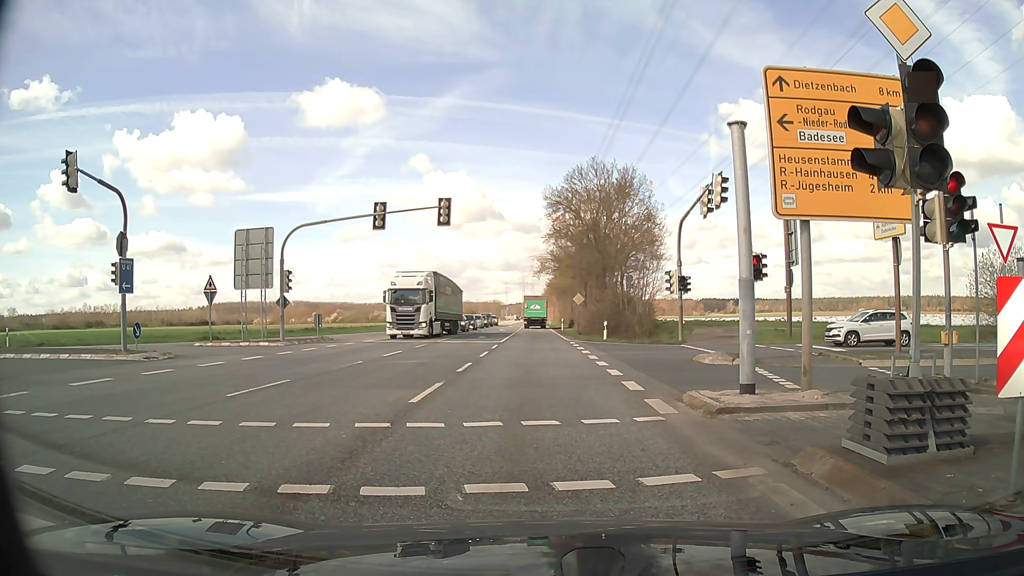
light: Day
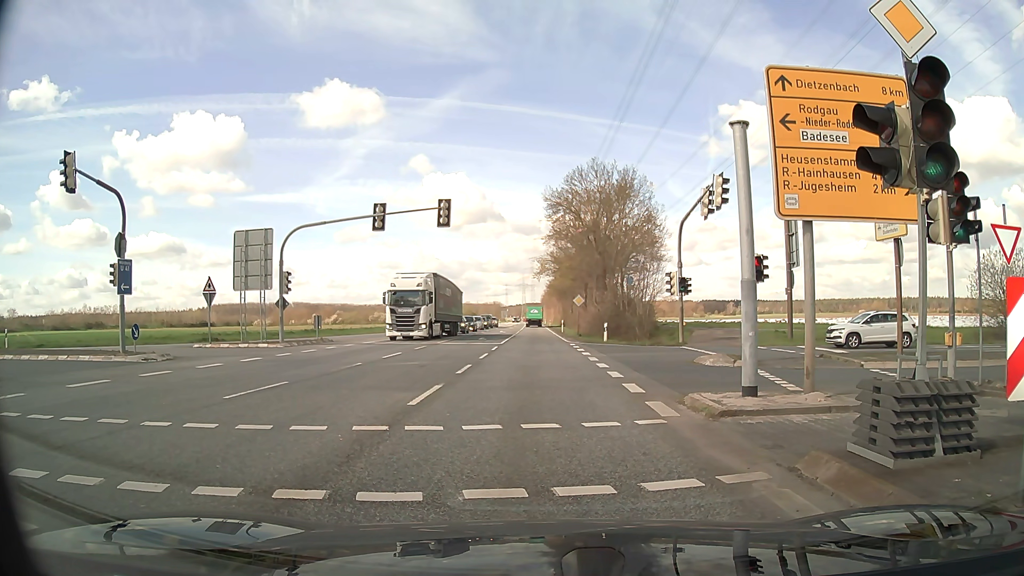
(0.0, +0.1) m; 0°
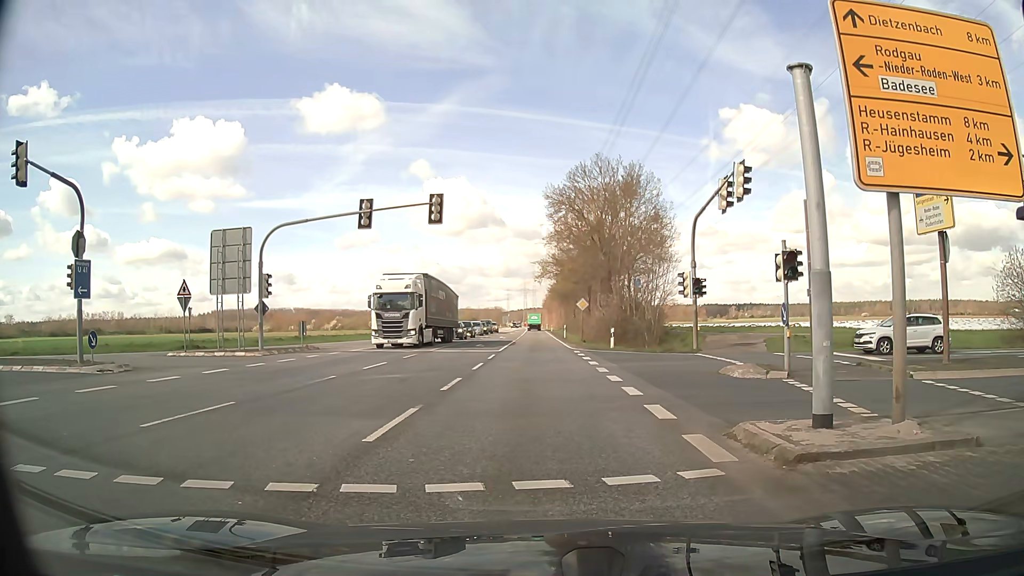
(0.0, +3.0) m; -2°
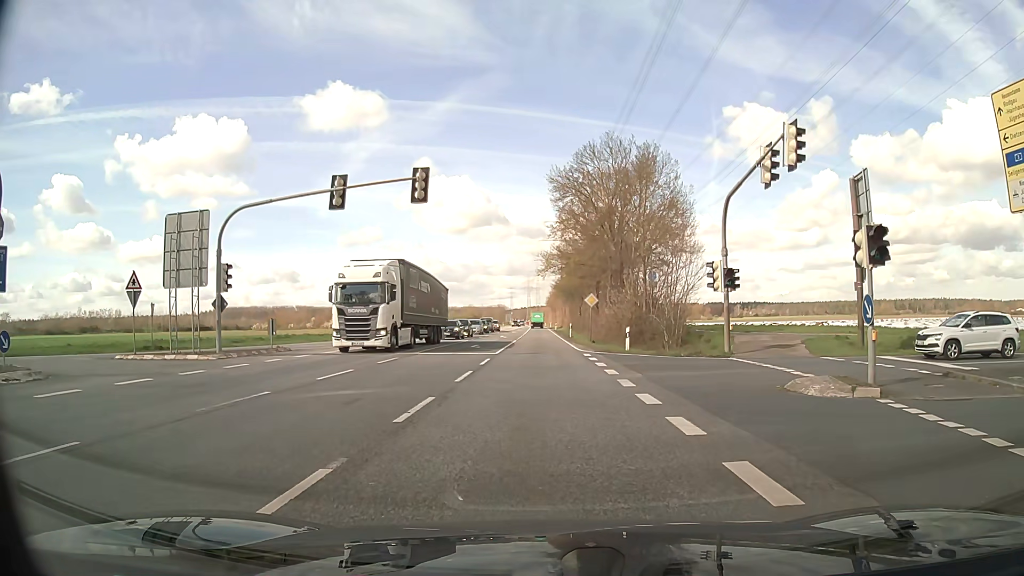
(+0.1, +4.9) m; 0°
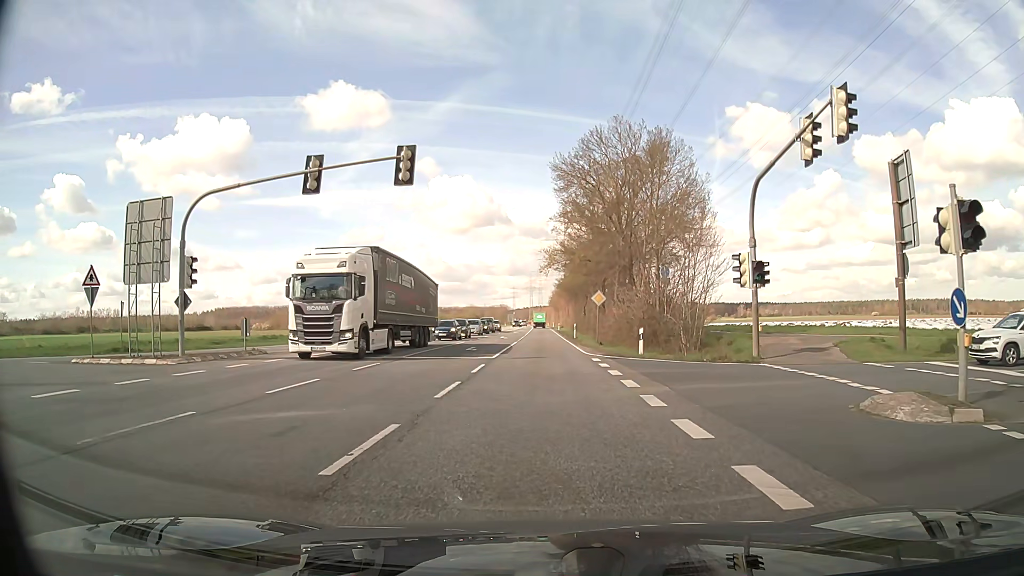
(0.0, +3.3) m; 0°
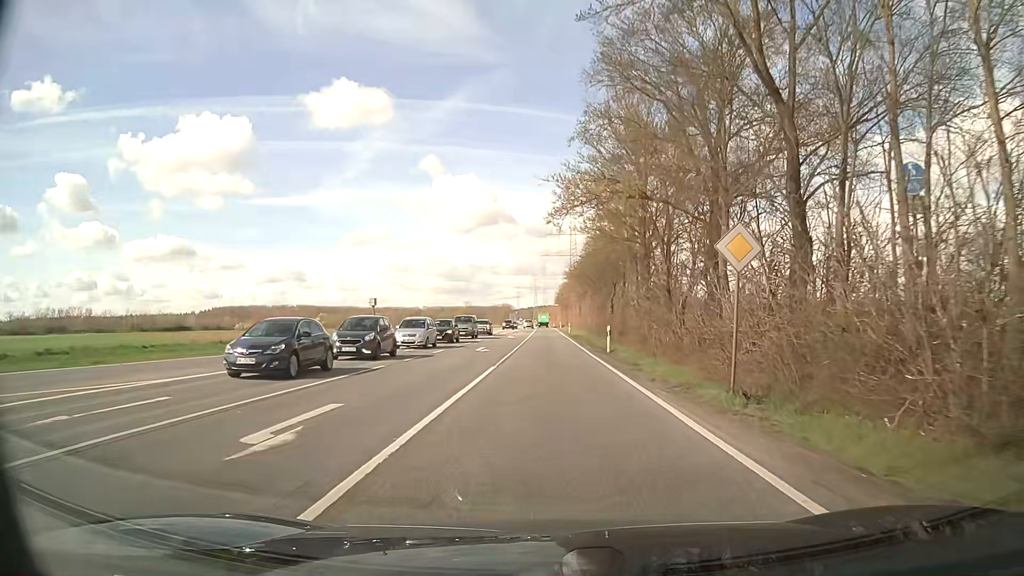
(-0.1, +24.9) m; -1°
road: secondary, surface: asphalt
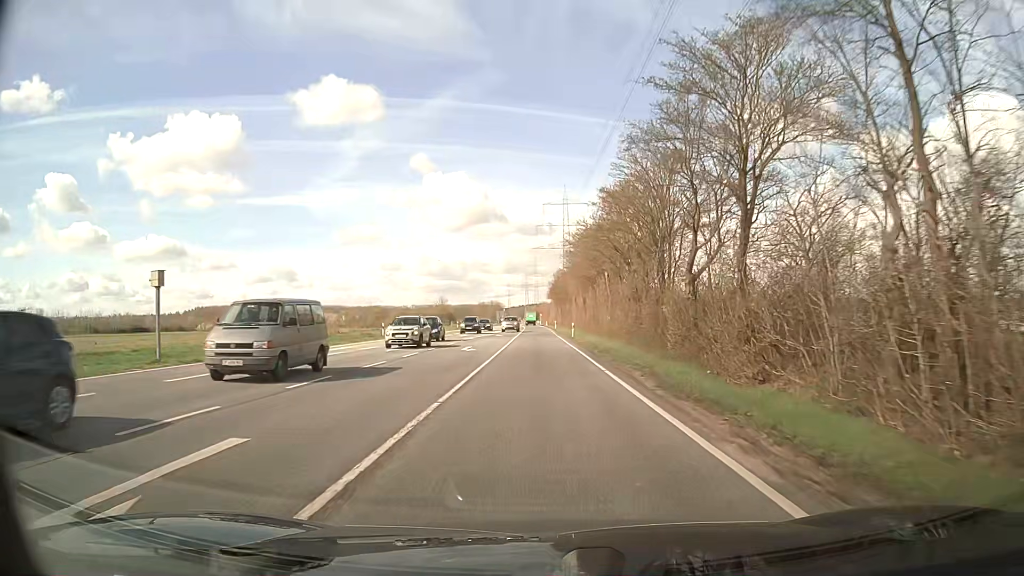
(+0.4, +29.1) m; +1°
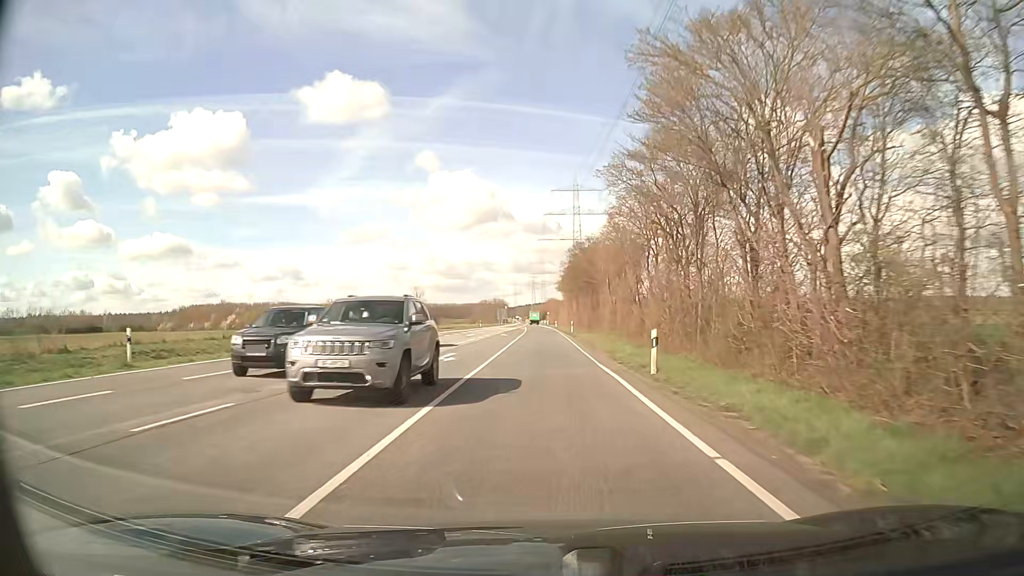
(0.0, +36.2) m; 0°
(0, +10) (0, +20) (0, +30) (0, +40) (0, +50) (0, +60) (0, +70) (0, +80) (0, +90) (-1, +100) m
